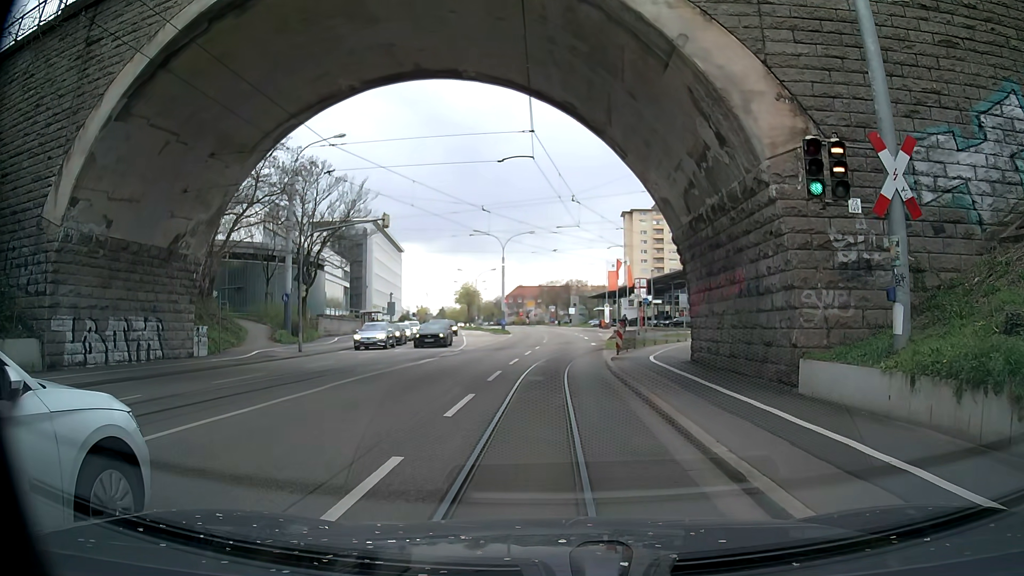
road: primary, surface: asphalt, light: Day
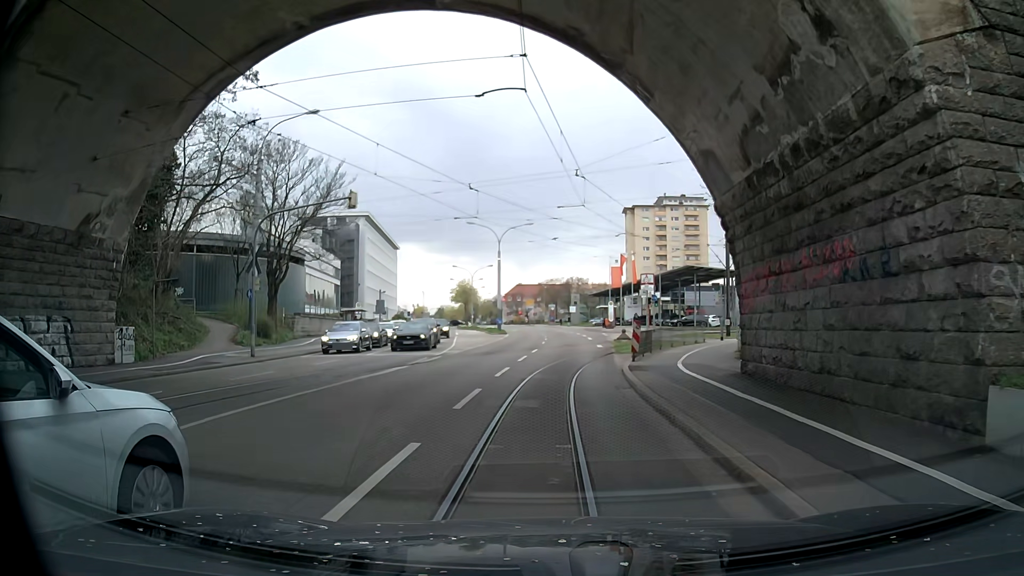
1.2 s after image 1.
(-0.2, +5.6) m; -1°
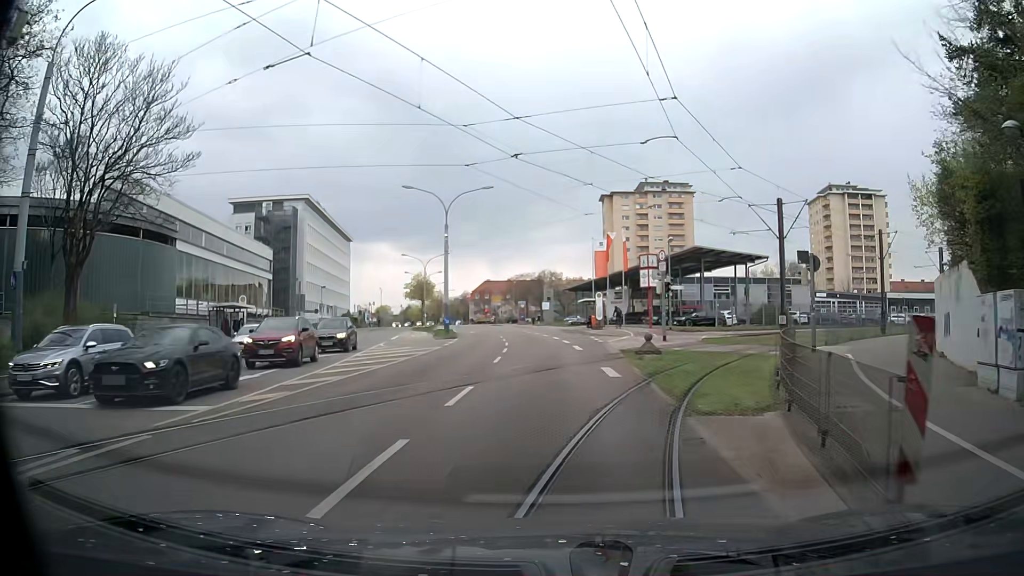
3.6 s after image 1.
(-0.2, +18.2) m; +2°
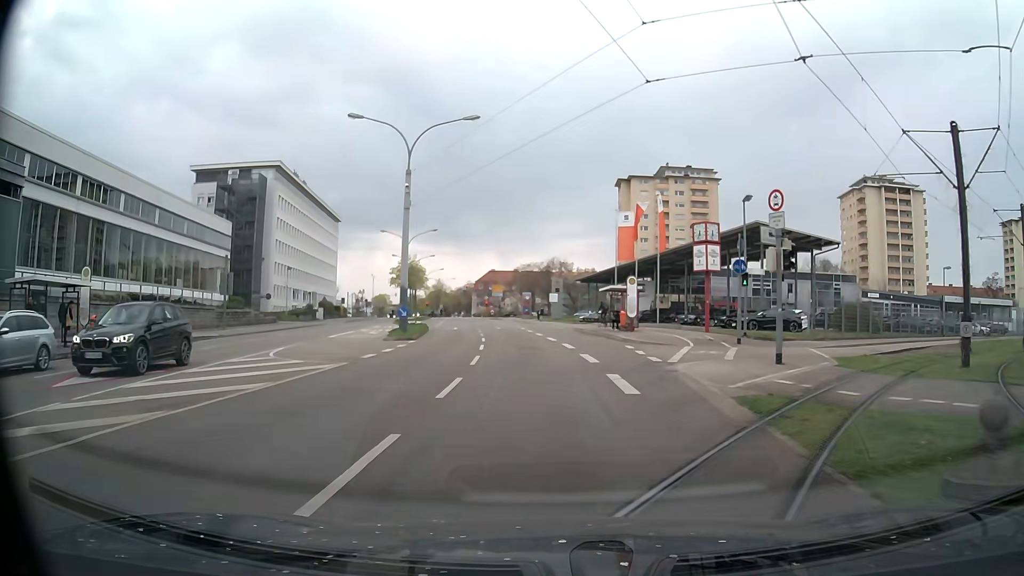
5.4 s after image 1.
(-0.2, +16.2) m; -1°
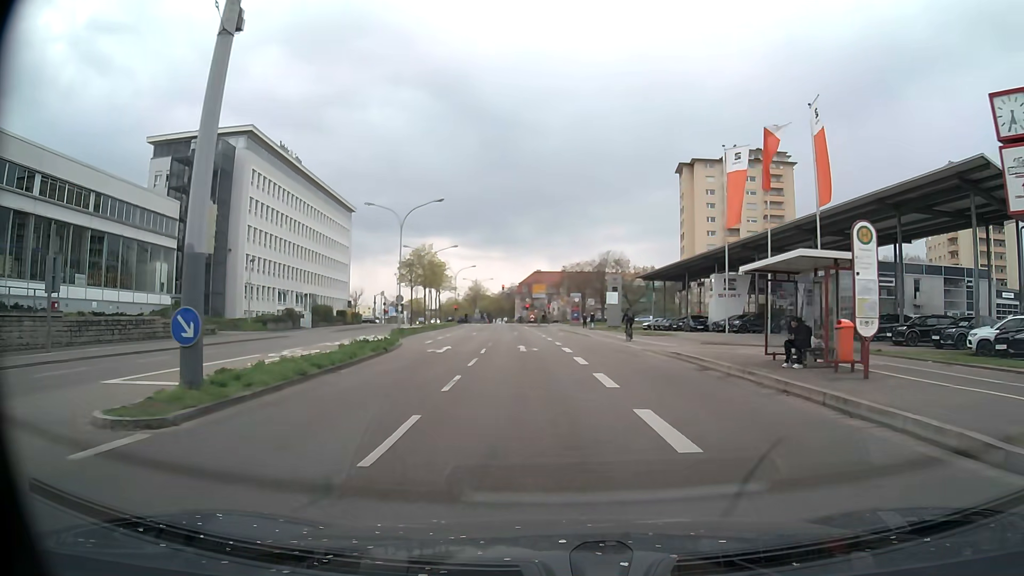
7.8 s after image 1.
(-0.6, +22.3) m; -4°
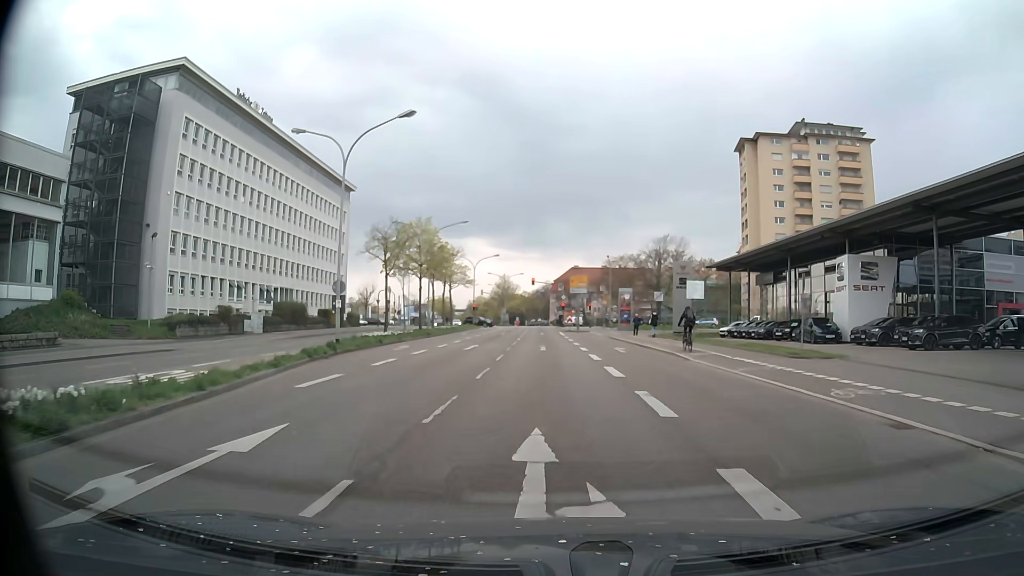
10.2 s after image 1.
(-0.7, +21.7) m; -3°
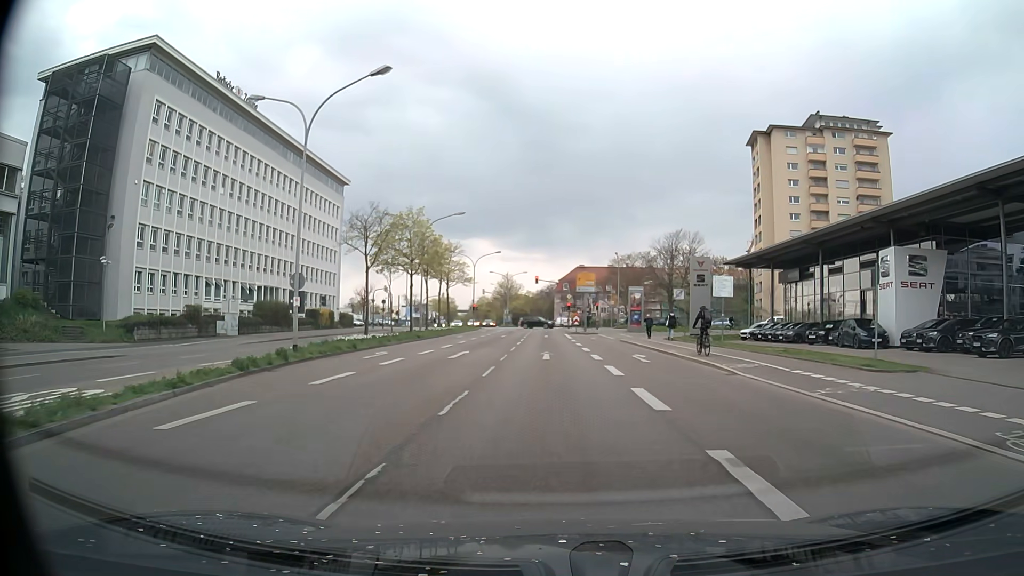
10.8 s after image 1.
(0.0, +5.4) m; 0°
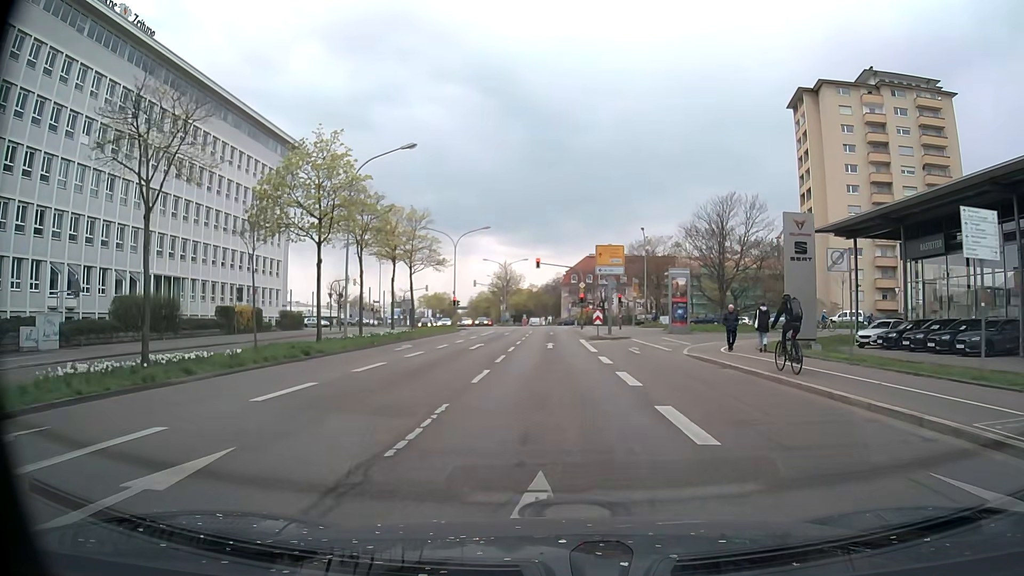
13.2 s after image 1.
(-0.1, +21.1) m; -1°
(0, +10) (0, +20) (0, +30) (0, +40) (0, +50) (0, +60) (0, +70) (0, +80) (0, +90) (-1, +100) m
